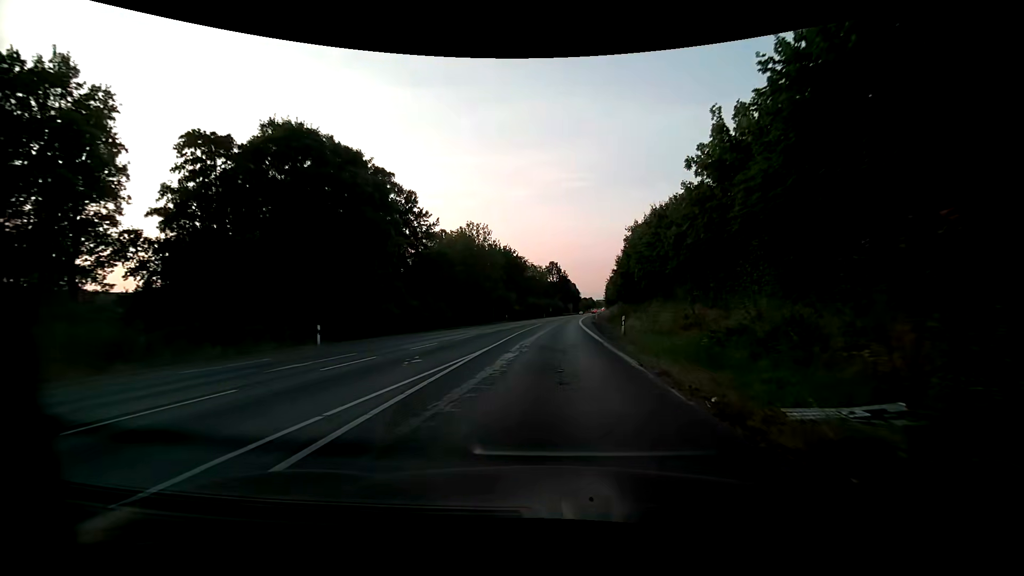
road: primary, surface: asphalt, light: Day
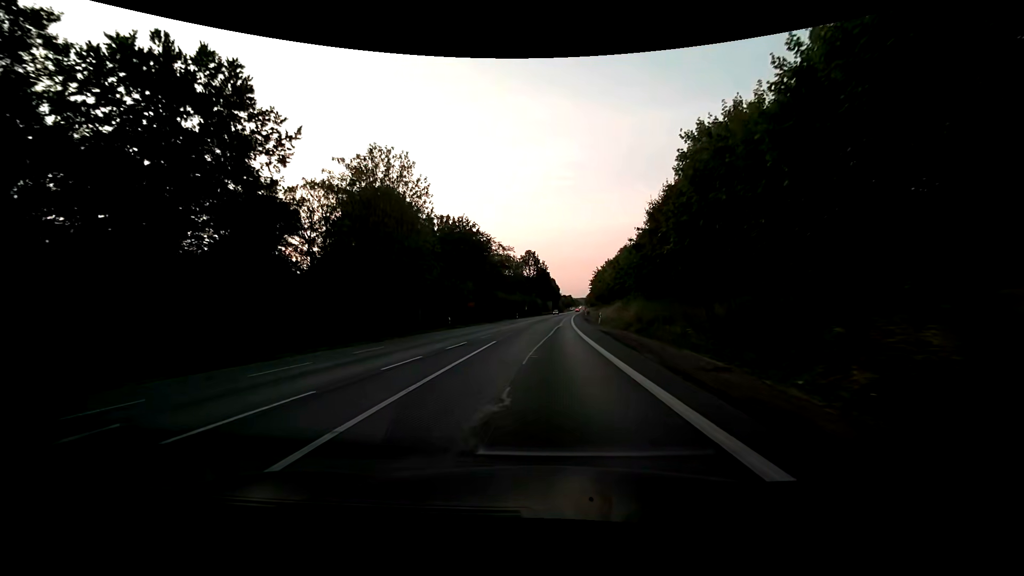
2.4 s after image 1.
(+1.1, +30.7) m; +3°
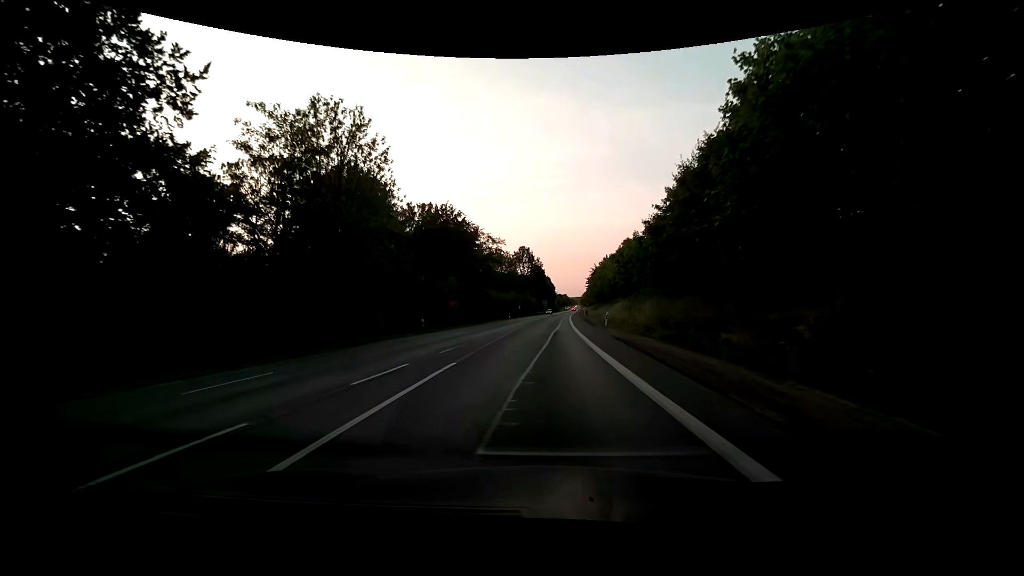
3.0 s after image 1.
(+0.1, +8.3) m; +1°
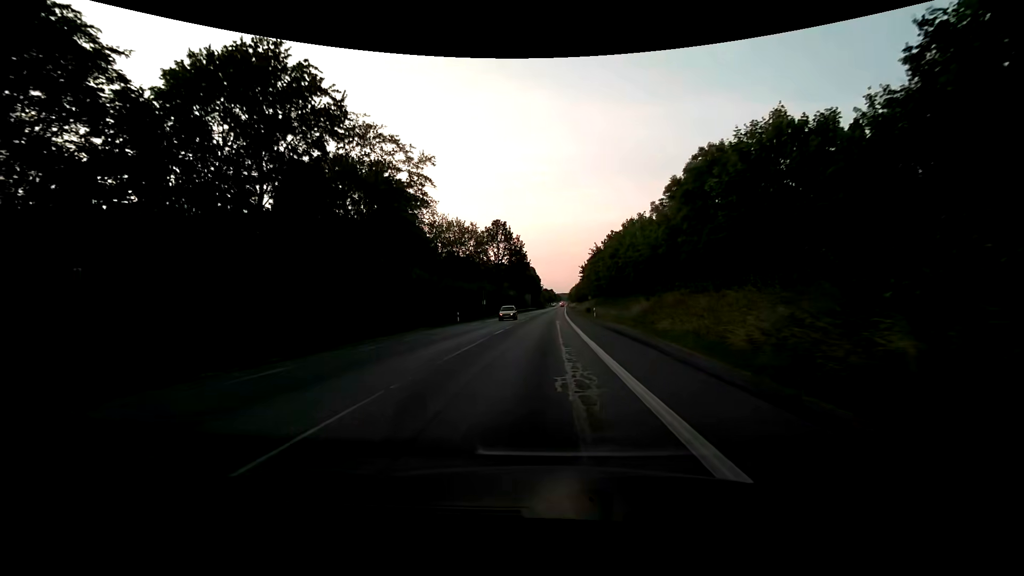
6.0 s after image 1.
(+0.6, +37.9) m; +2°
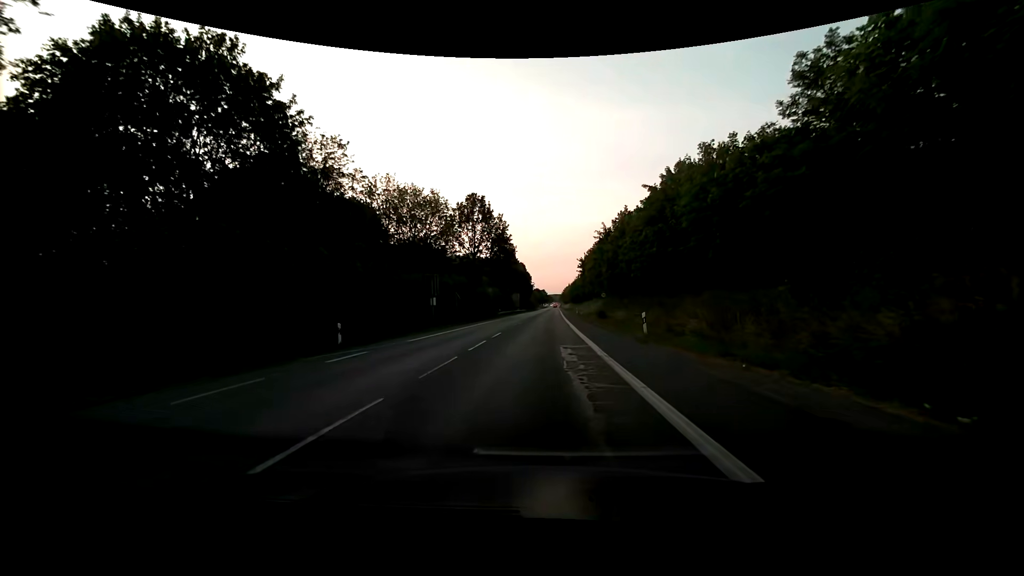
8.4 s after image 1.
(-0.1, +25.7) m; 0°
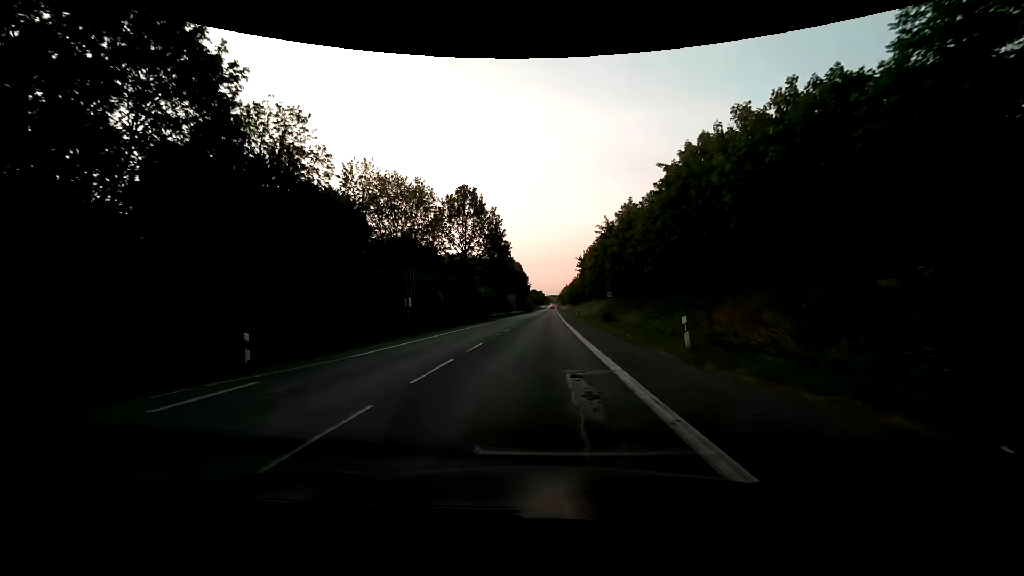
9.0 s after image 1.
(0.0, +6.4) m; +1°
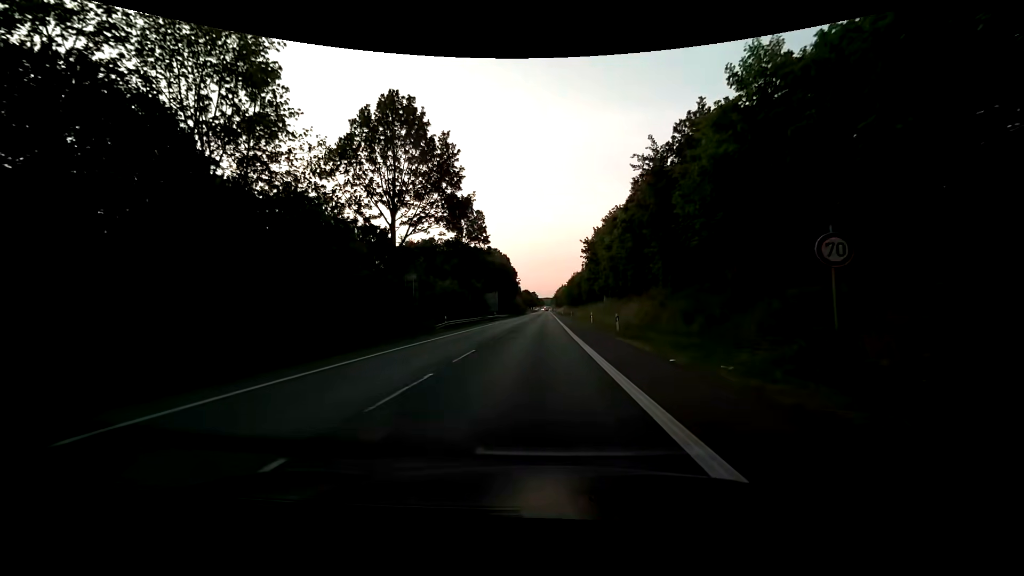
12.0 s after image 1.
(-0.1, +33.0) m; 0°
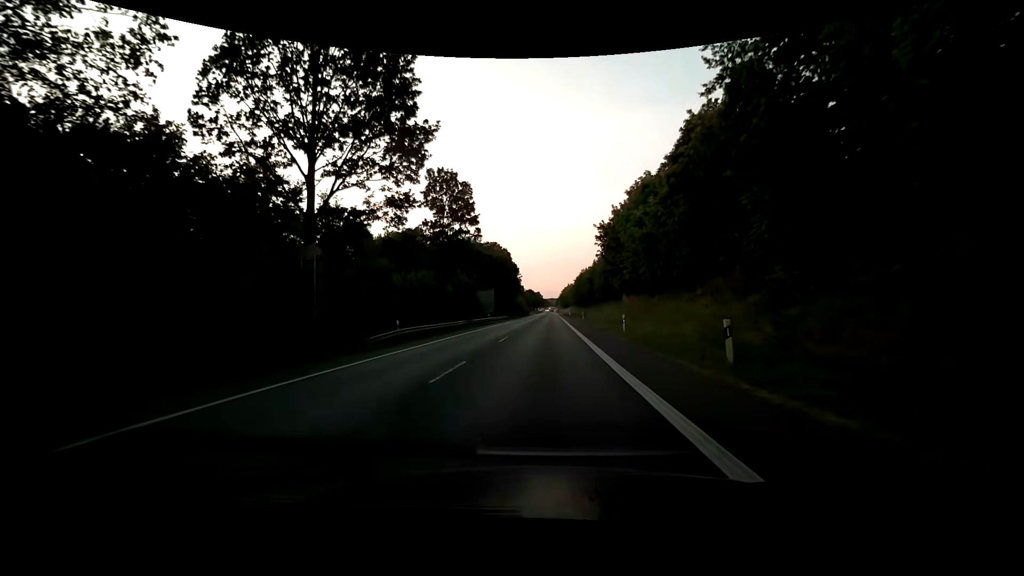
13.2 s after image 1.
(-0.1, +15.8) m; -1°
(0, +10) (0, +20) (0, +30) (0, +40) (0, +50) (+1, +60) (+1, +70) (+1, +80) (+1, +90) (+1, +100) m
